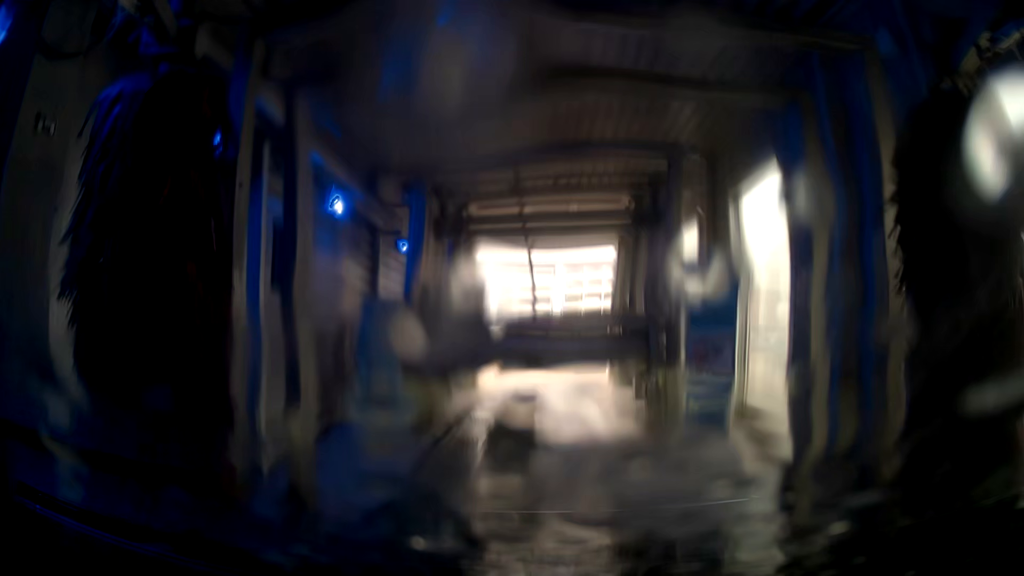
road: service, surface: asphalt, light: Day
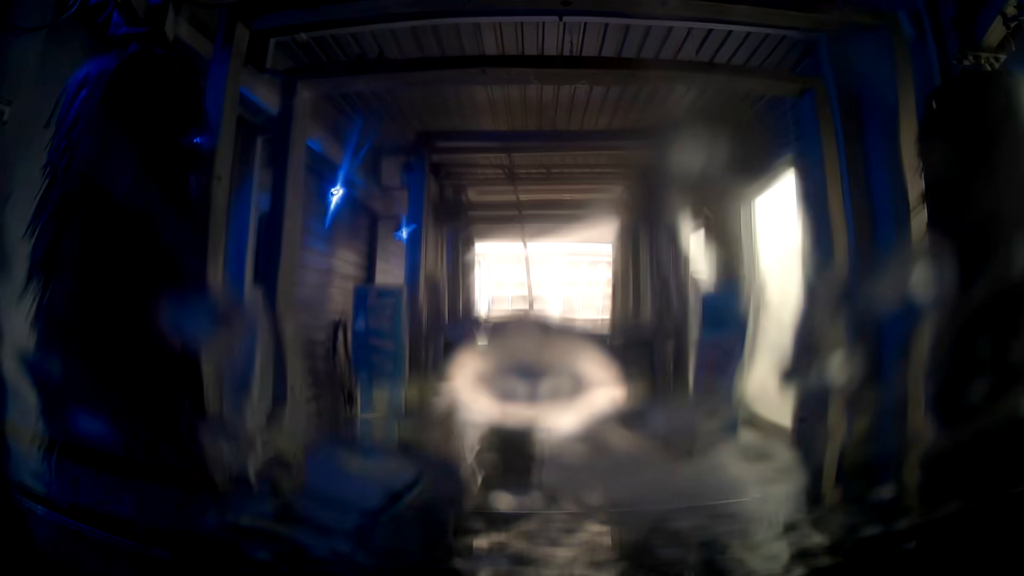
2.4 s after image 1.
(0.0, +0.1) m; 0°
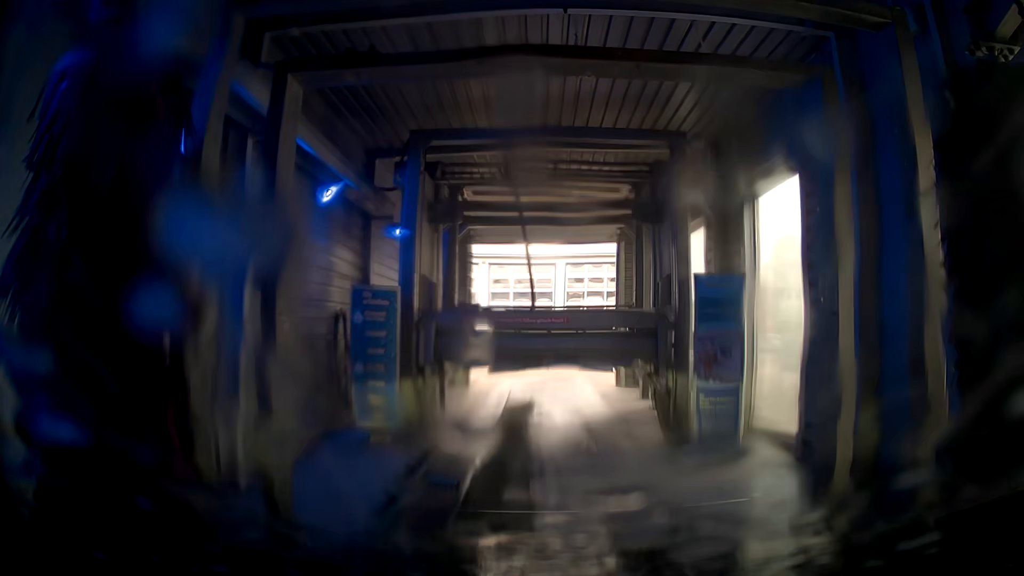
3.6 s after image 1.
(0.0, +0.1) m; 0°
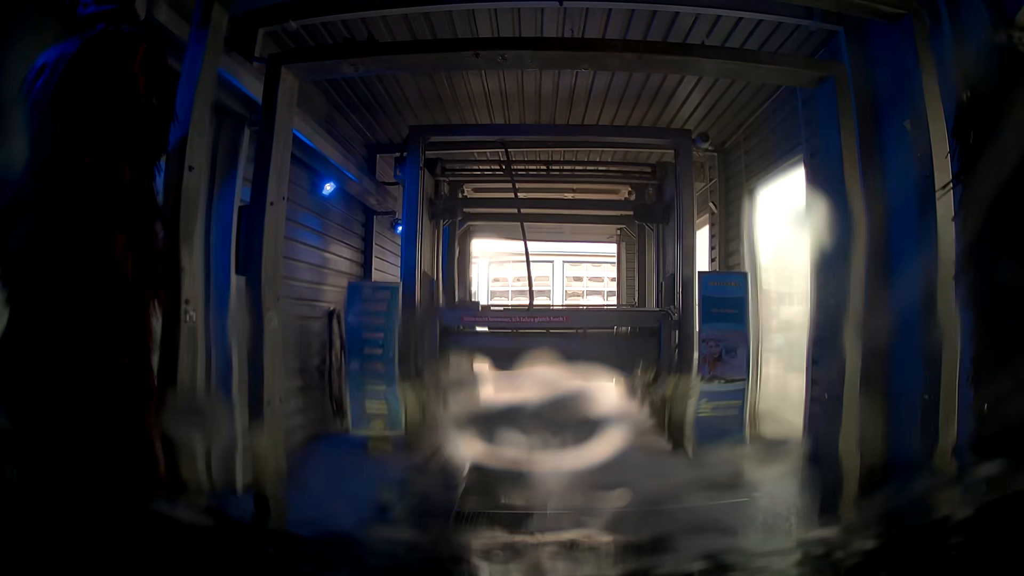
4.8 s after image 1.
(0.0, +0.1) m; 0°
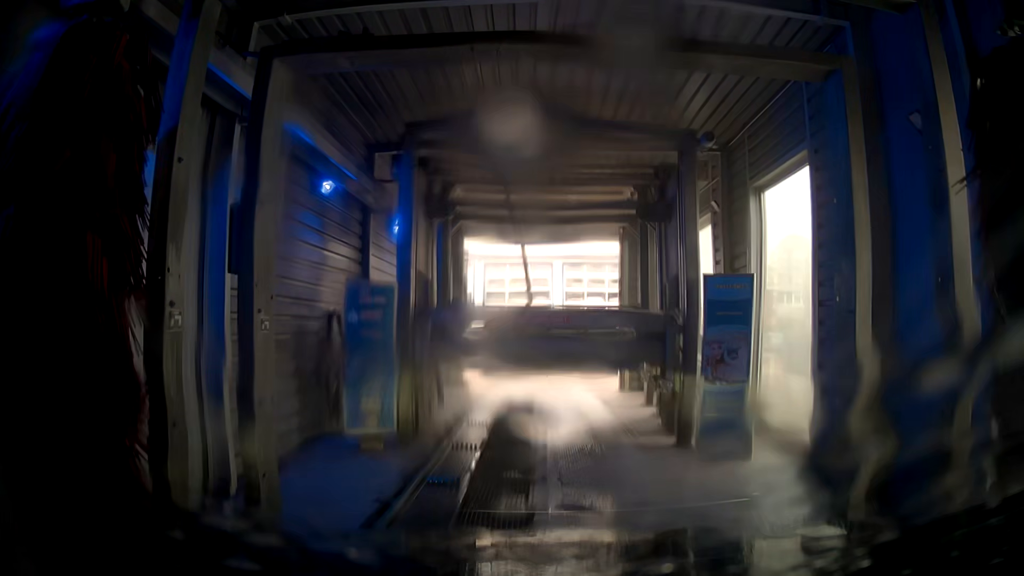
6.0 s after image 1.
(0.0, +0.1) m; 0°
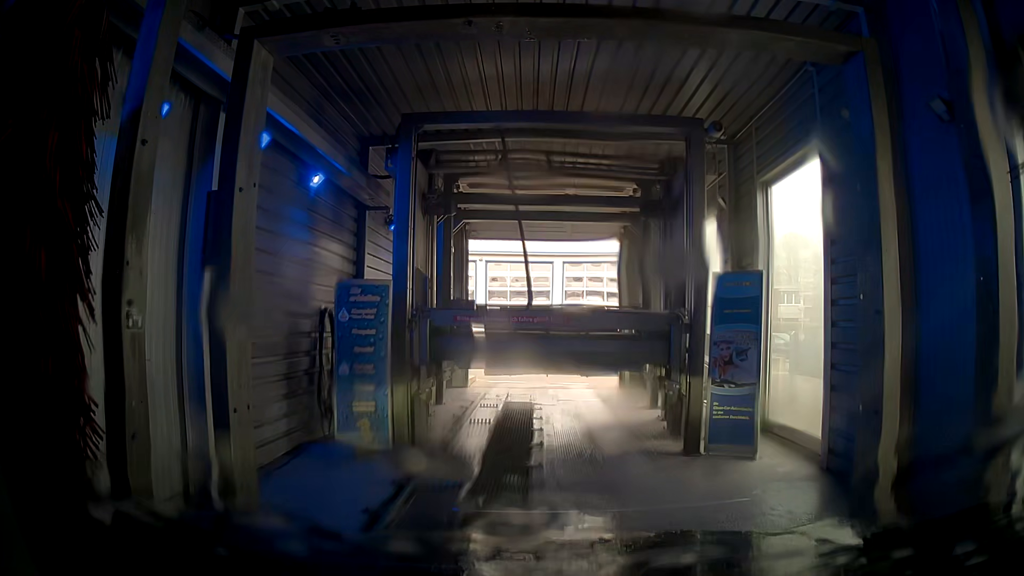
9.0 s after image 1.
(0.0, +0.2) m; 0°
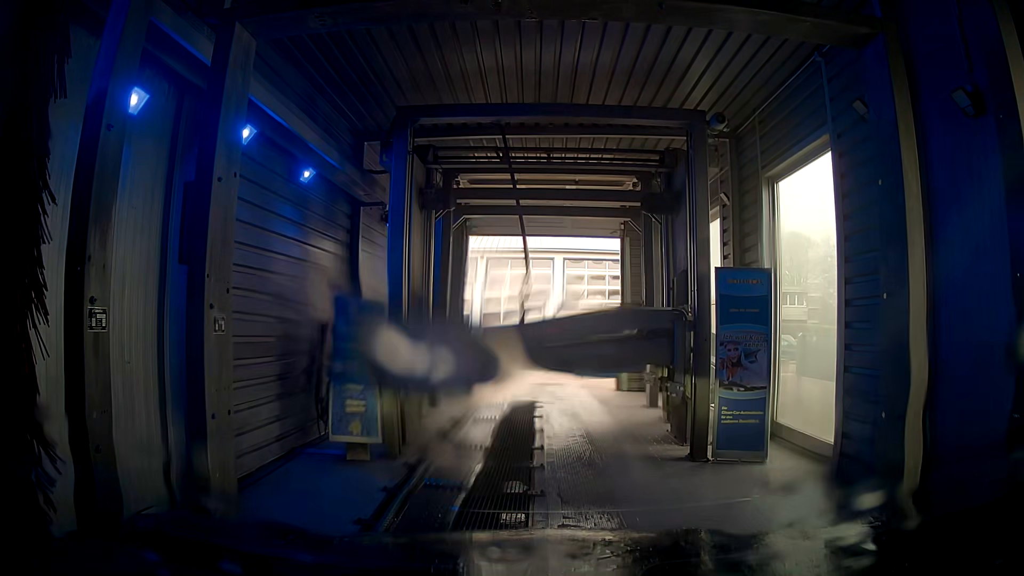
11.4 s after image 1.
(0.0, +0.2) m; 0°
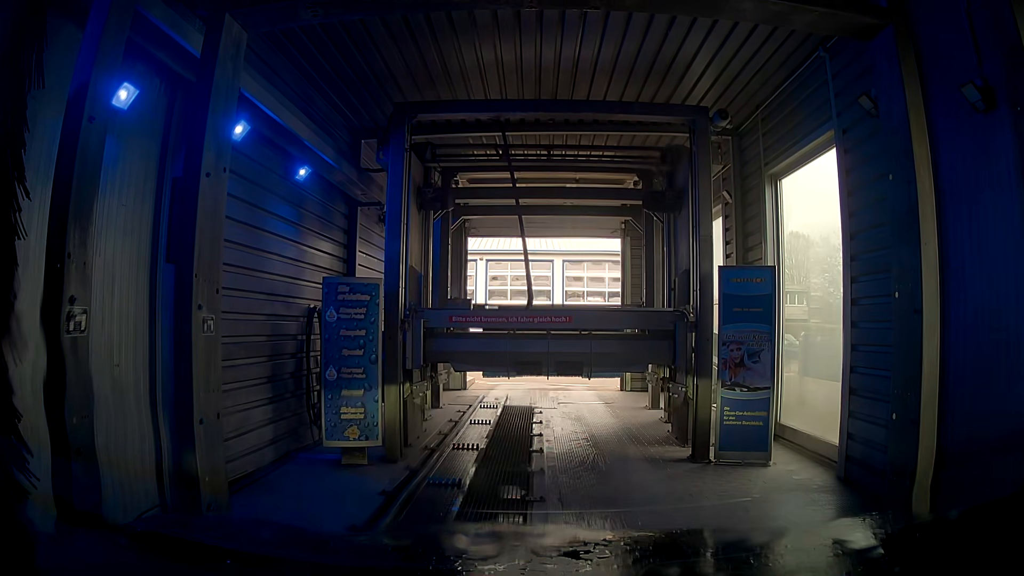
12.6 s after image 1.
(0.0, +0.1) m; 0°
